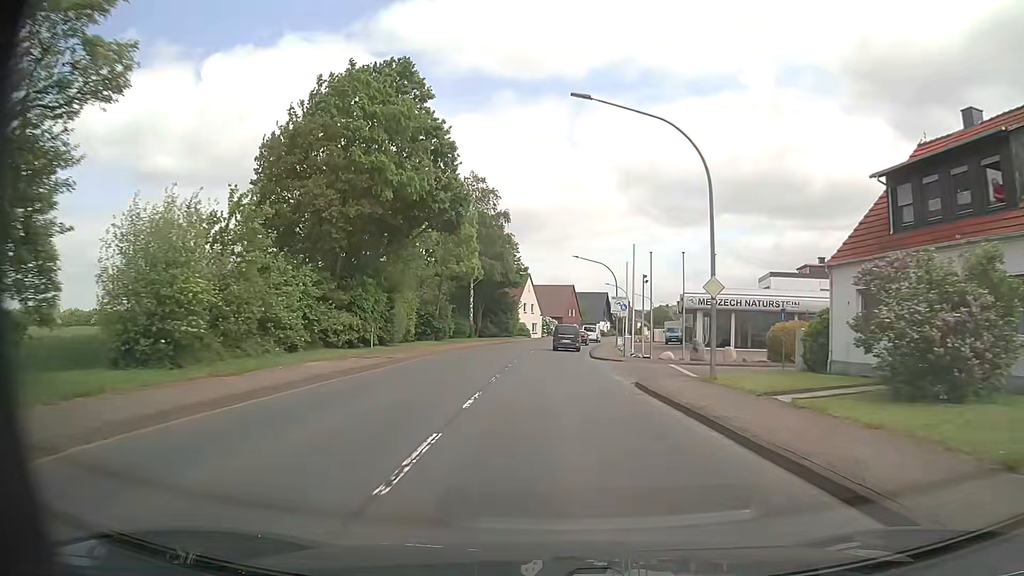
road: primary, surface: asphalt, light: Day
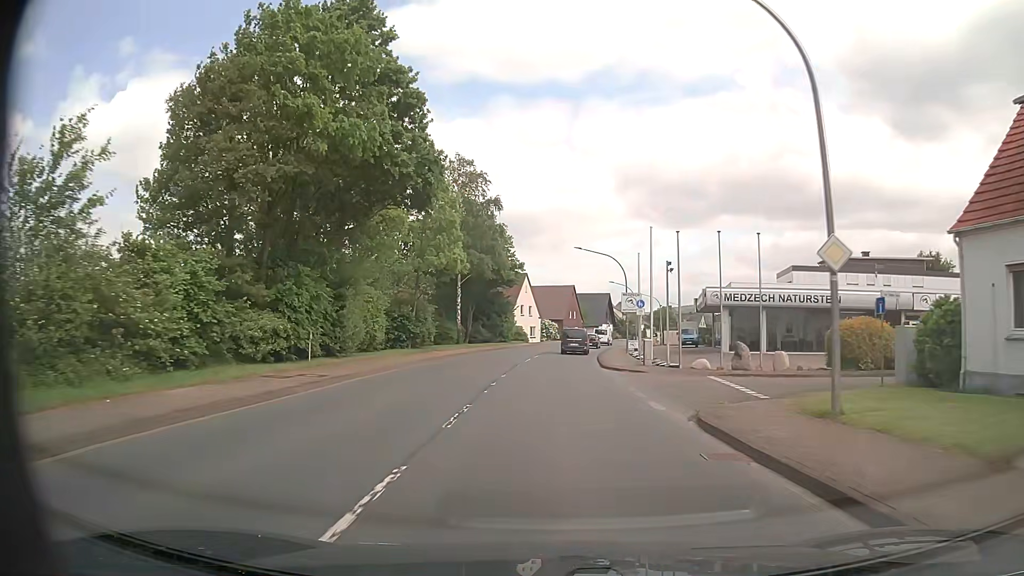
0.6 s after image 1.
(+0.1, +7.9) m; 0°
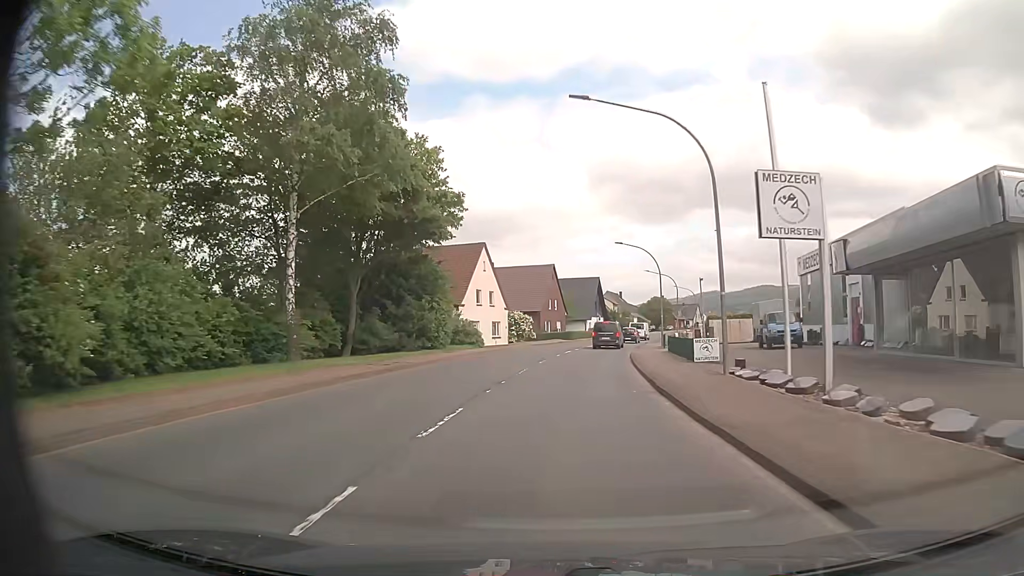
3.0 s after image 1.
(+0.4, +31.7) m; +2°
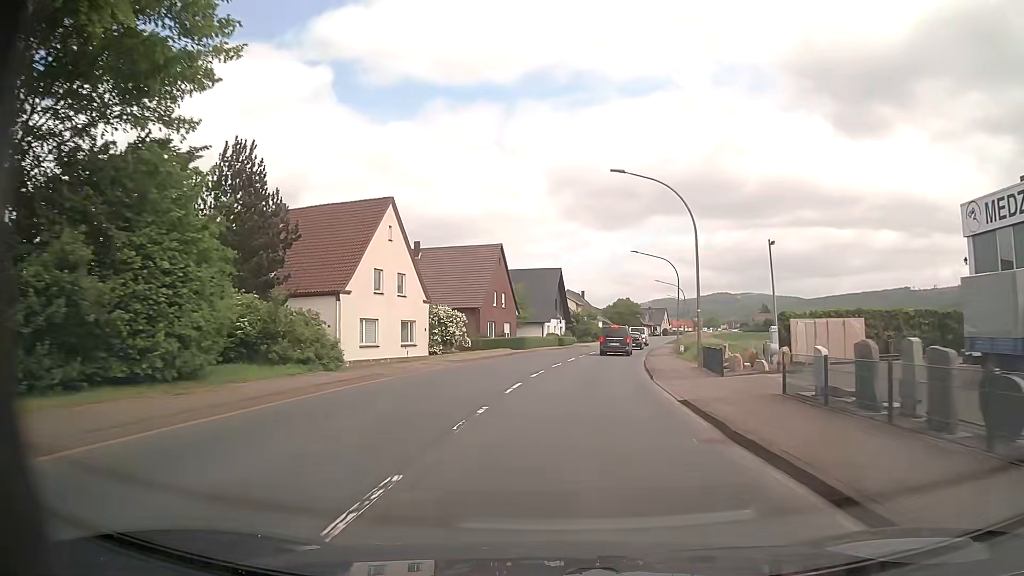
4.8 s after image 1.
(+0.7, +23.6) m; +4°
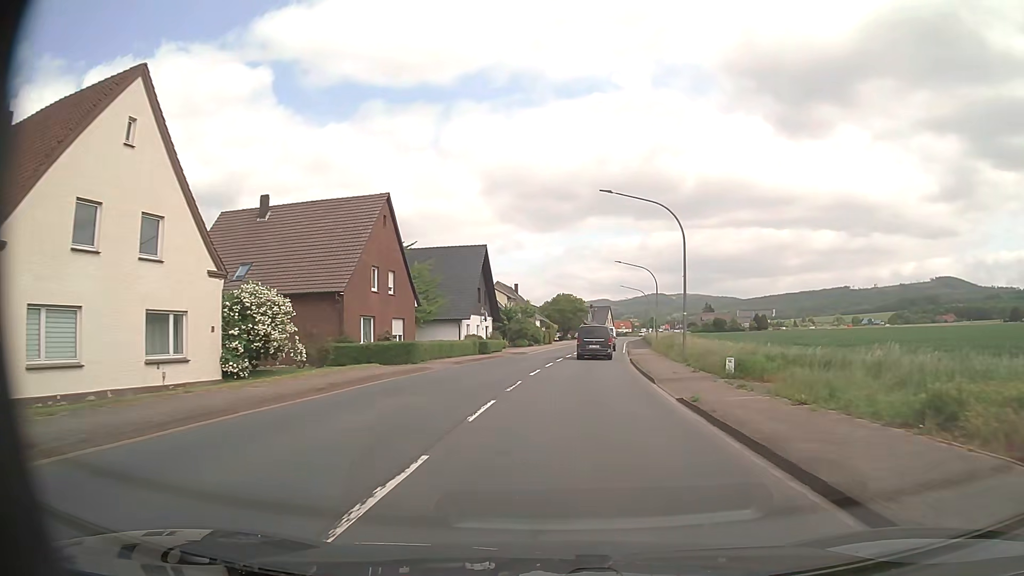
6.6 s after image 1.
(+0.9, +22.9) m; +5°
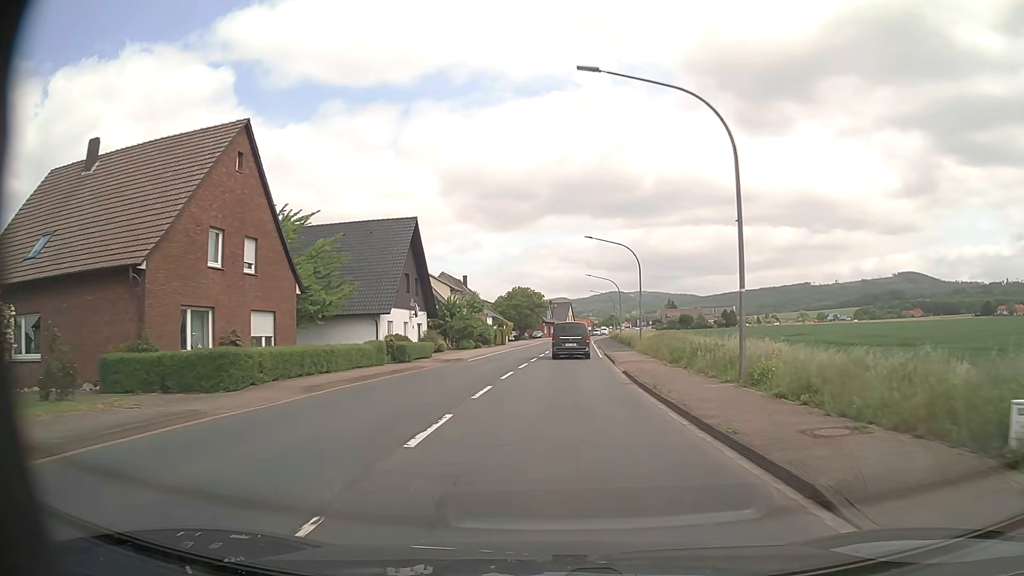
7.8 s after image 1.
(+0.6, +14.4) m; +4°
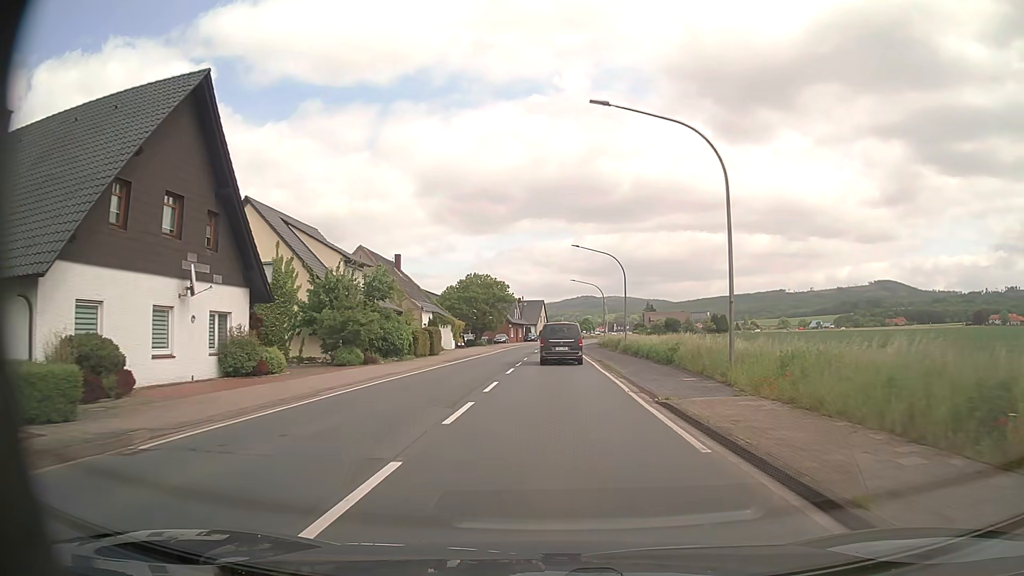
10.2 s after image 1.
(+0.6, +28.1) m; +3°
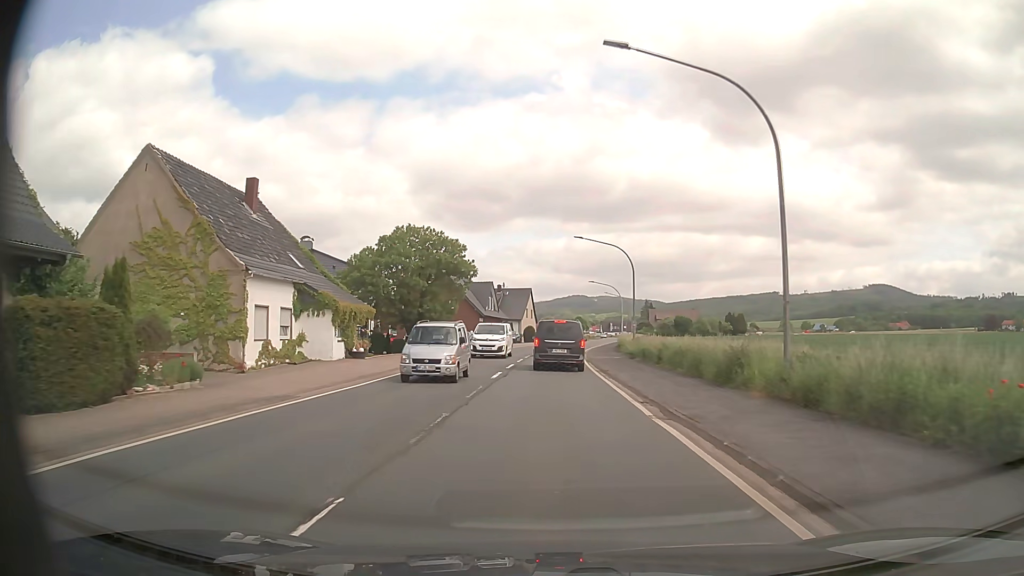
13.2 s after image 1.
(+0.2, +34.0) m; +1°
(0, +10) (0, +20) (0, +30) (0, +40) (+1, +50) (+2, +60) (+3, +70) (+4, +80) (+5, +90) (+7, +100) m
